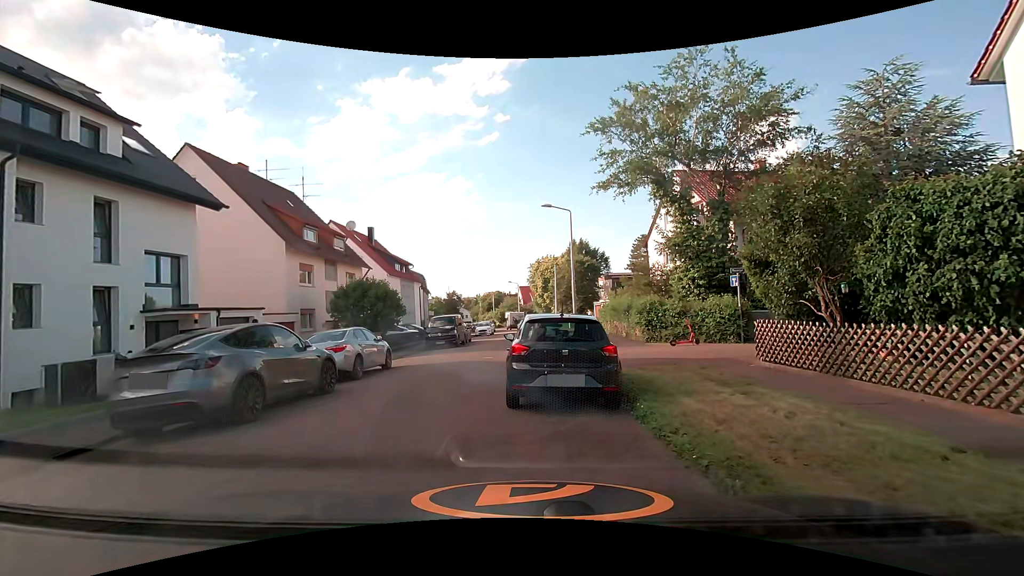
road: residential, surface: asphalt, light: Day
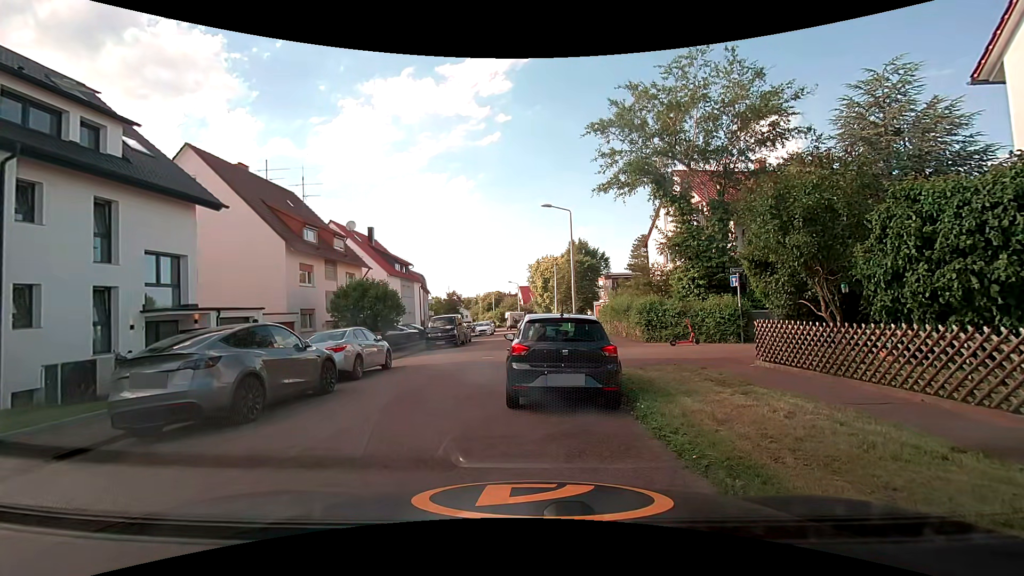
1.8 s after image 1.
(0.0, 0.0) m; 0°
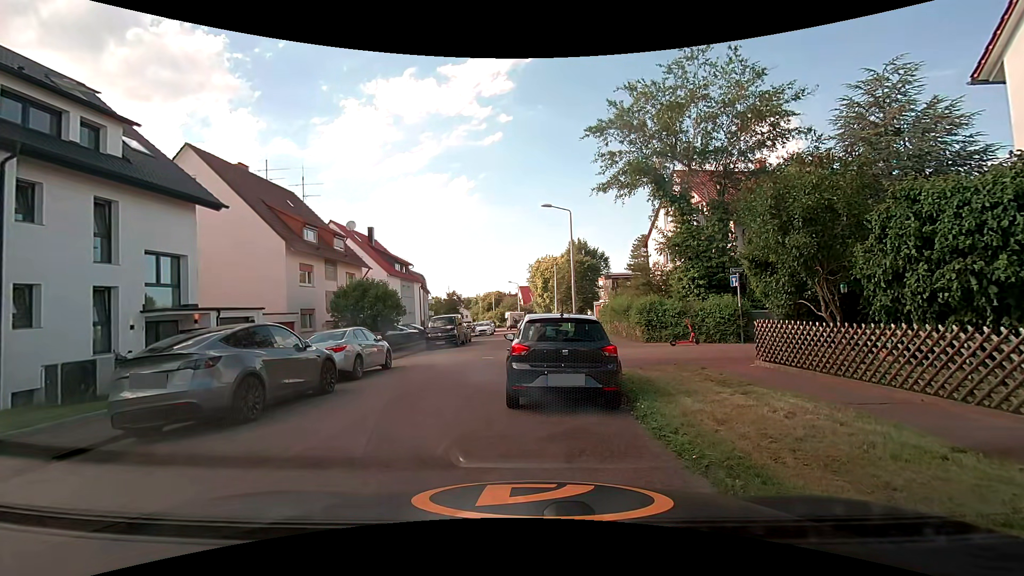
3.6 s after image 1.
(0.0, 0.0) m; 0°
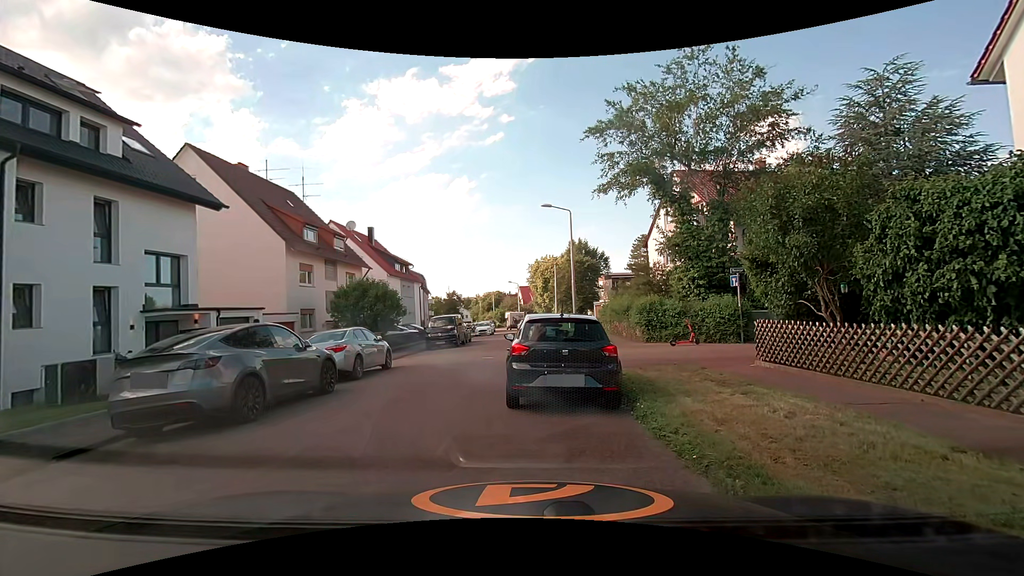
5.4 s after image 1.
(0.0, 0.0) m; 0°
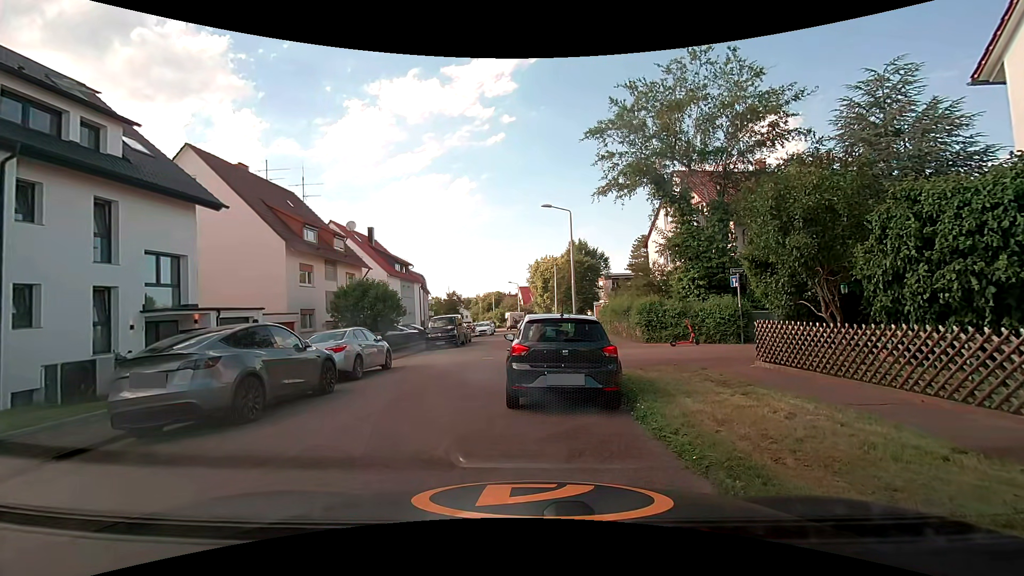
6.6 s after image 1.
(0.0, 0.0) m; 0°
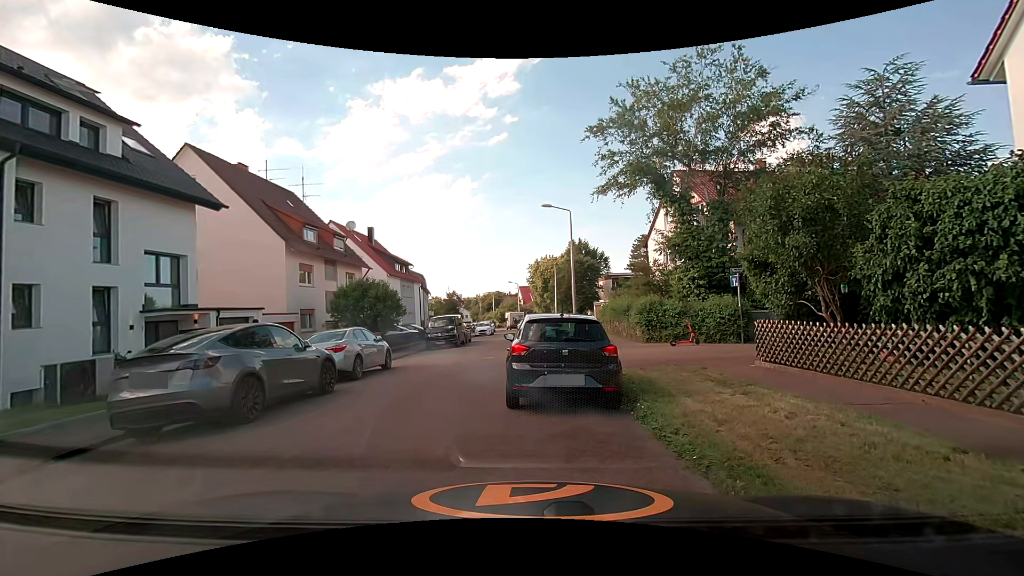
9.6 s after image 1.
(0.0, +0.1) m; 0°
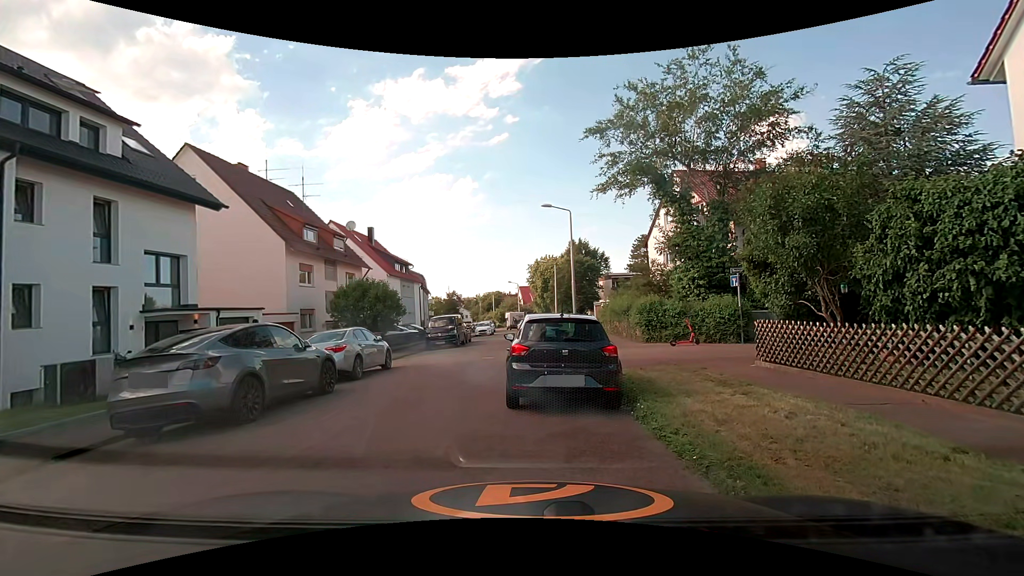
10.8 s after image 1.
(0.0, 0.0) m; 0°
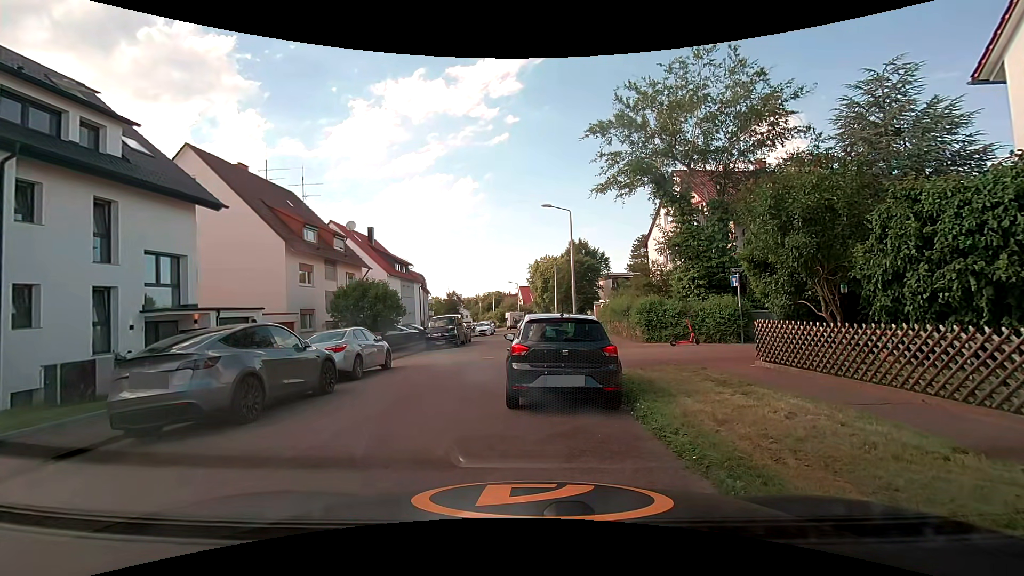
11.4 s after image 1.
(0.0, 0.0) m; 0°
